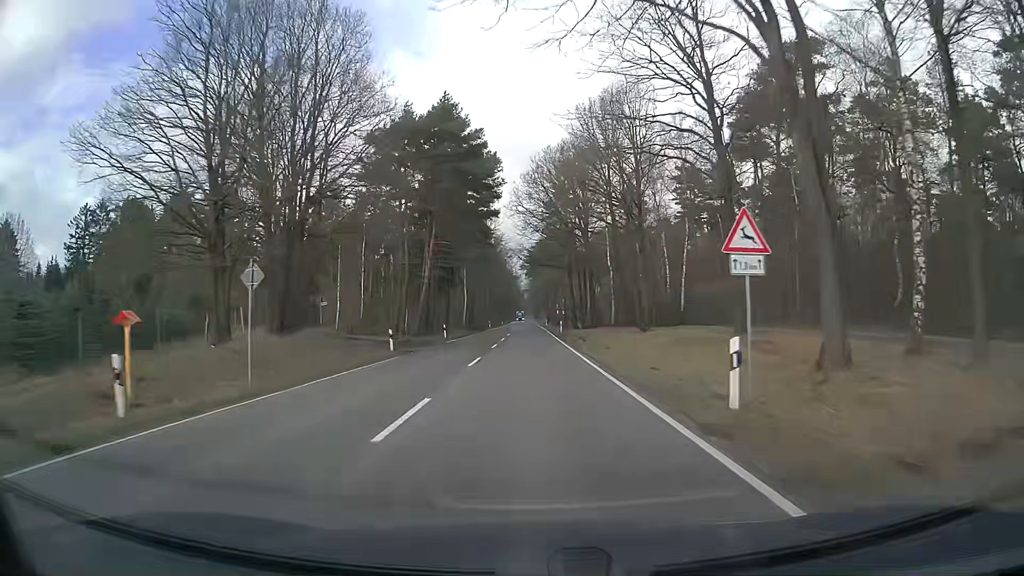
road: secondary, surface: asphalt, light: Day
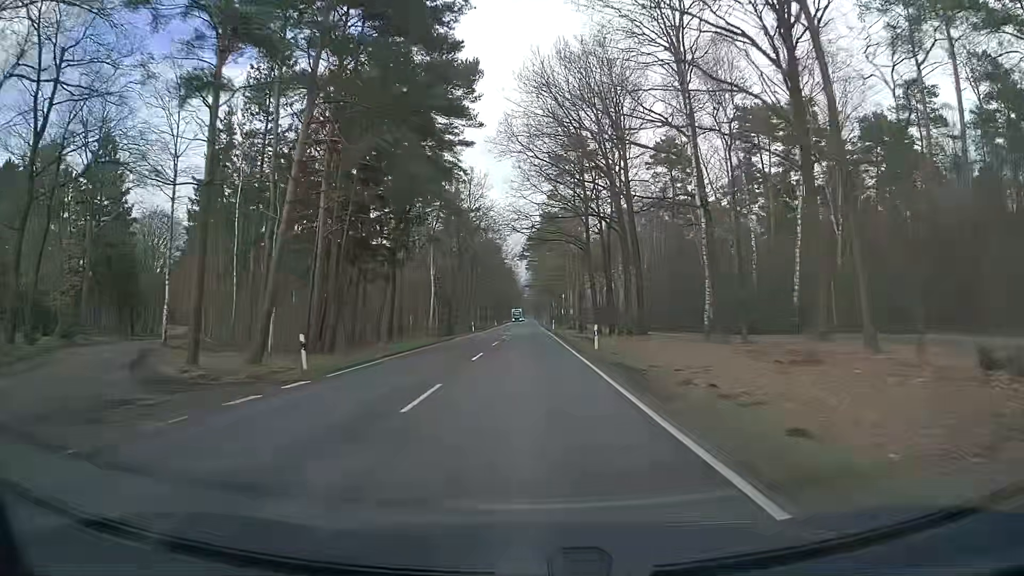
(-0.1, +31.9) m; -1°
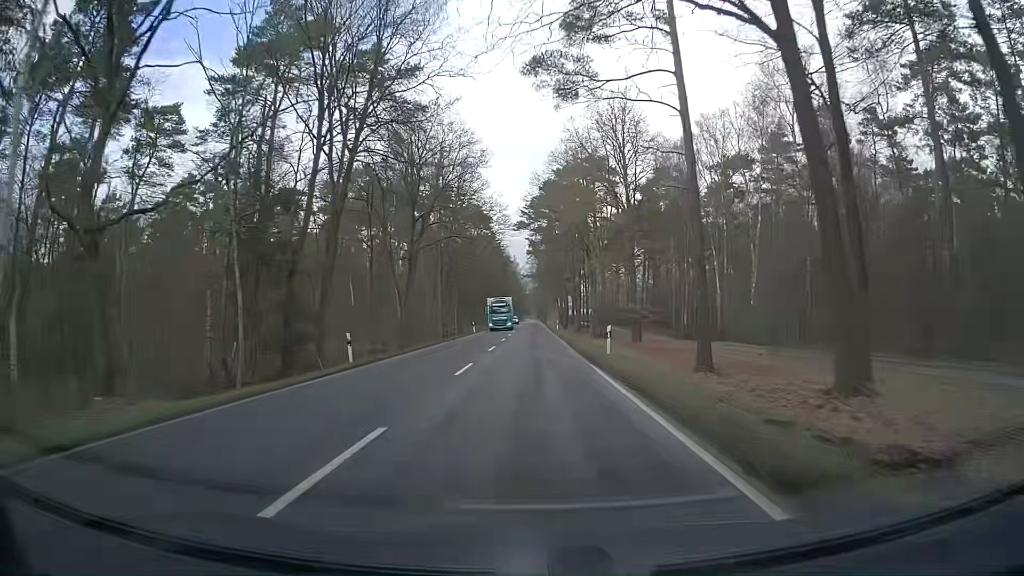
(+0.3, +53.6) m; 0°
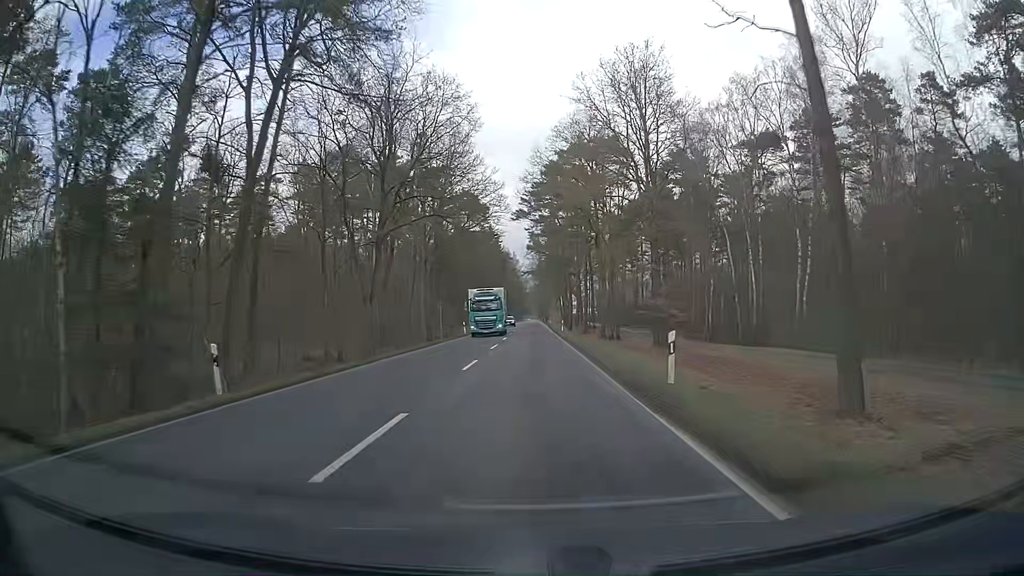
(-0.1, +10.7) m; -1°
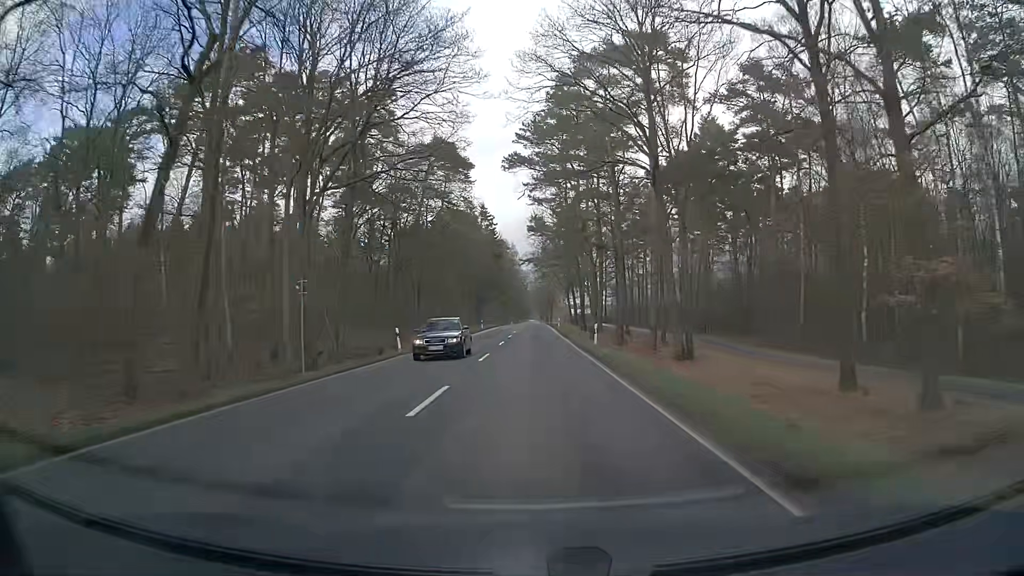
(+0.3, +32.2) m; +1°
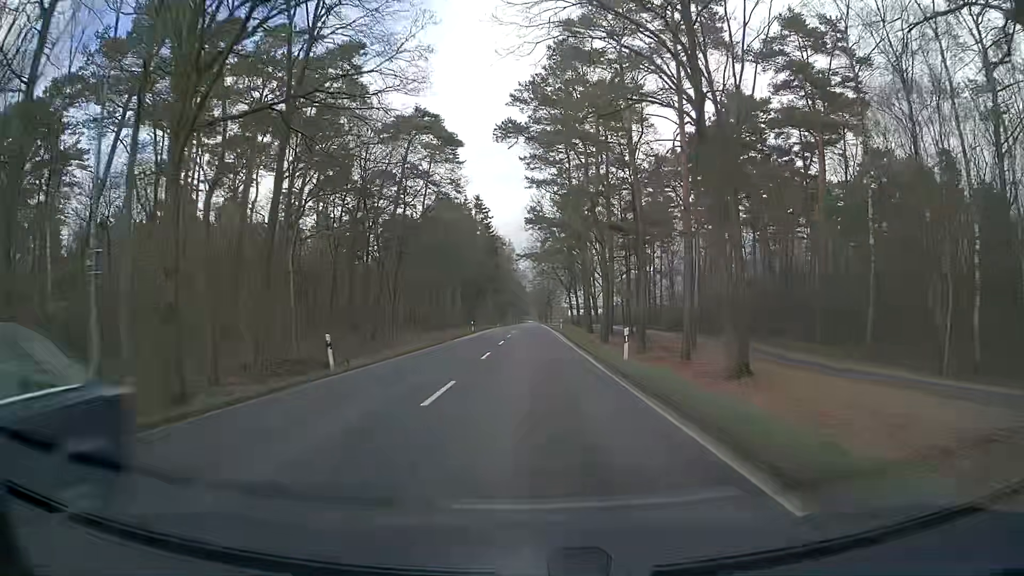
(0.0, +10.7) m; 0°
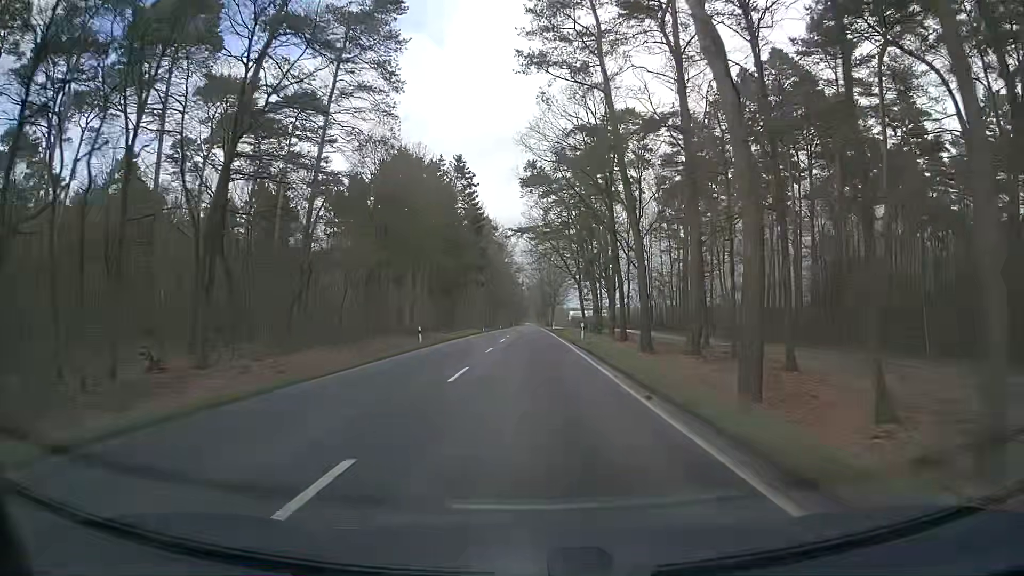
(+0.1, +32.2) m; 0°
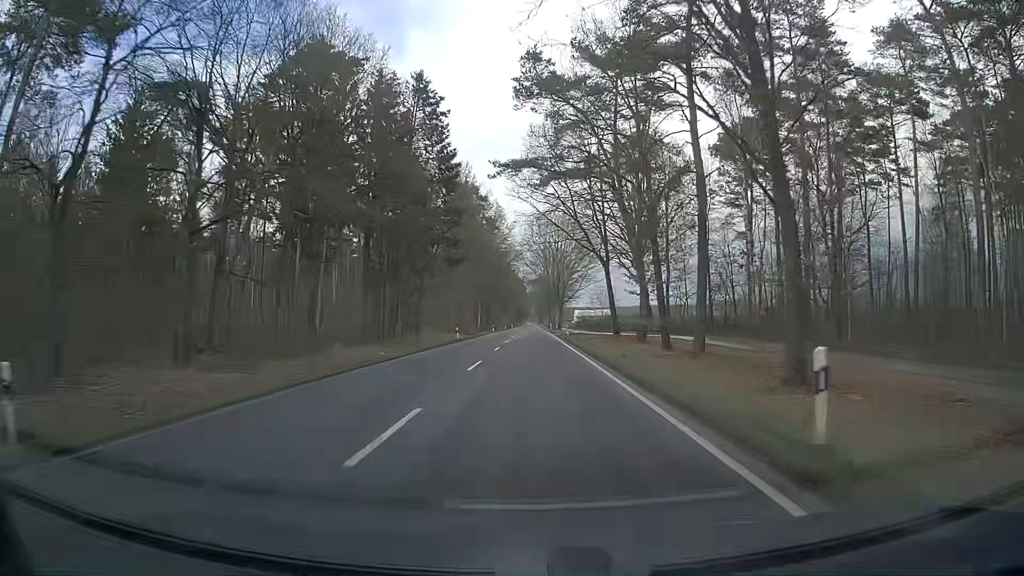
(-0.2, +32.2) m; 0°
(0, +10) (0, +20) (0, +30) (0, +40) (0, +50) (0, +60) (0, +70) (0, +80) (0, +90) (0, +100) m
